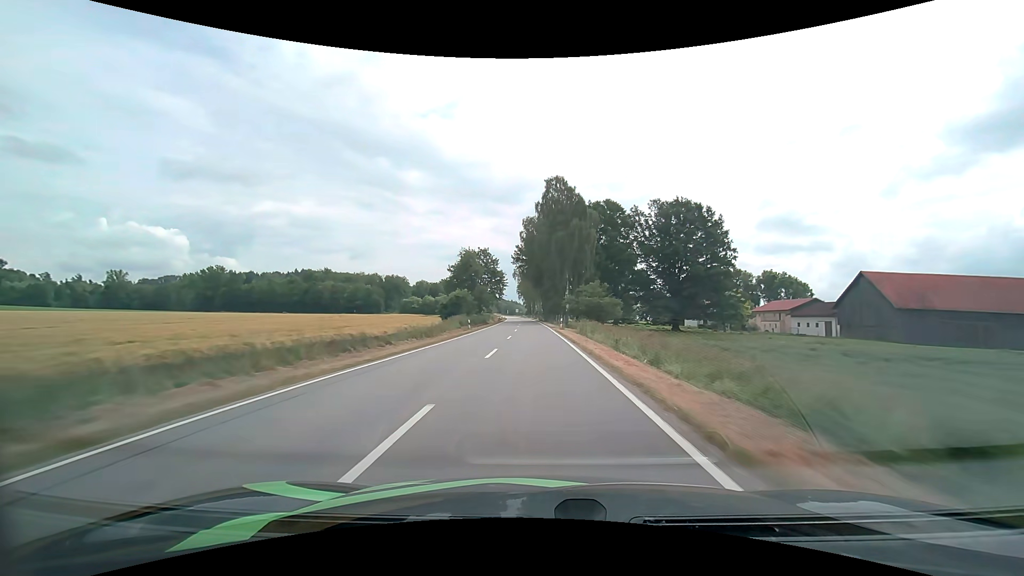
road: tertiary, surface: asphalt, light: Day
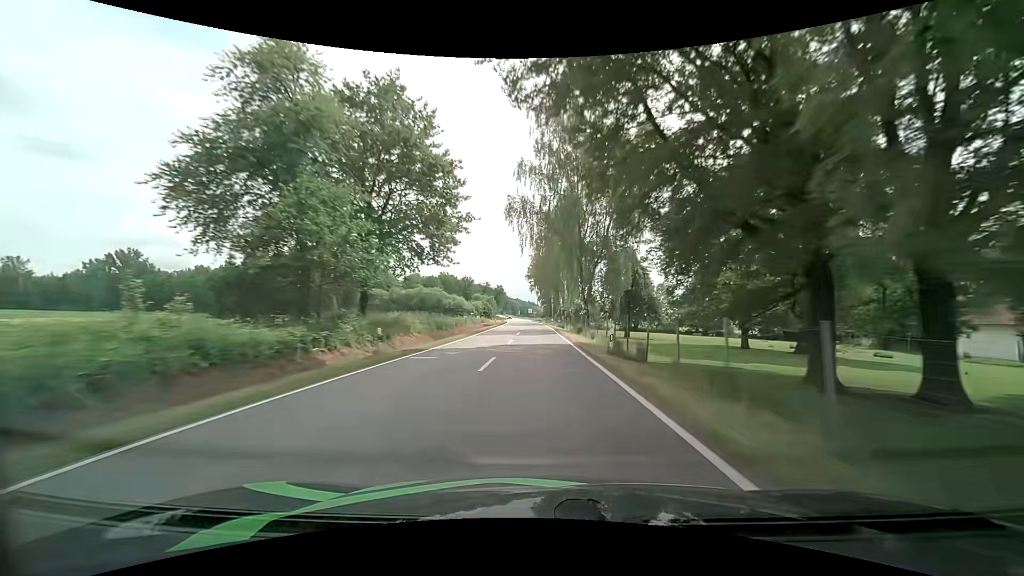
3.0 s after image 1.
(-1.5, +78.3) m; -3°
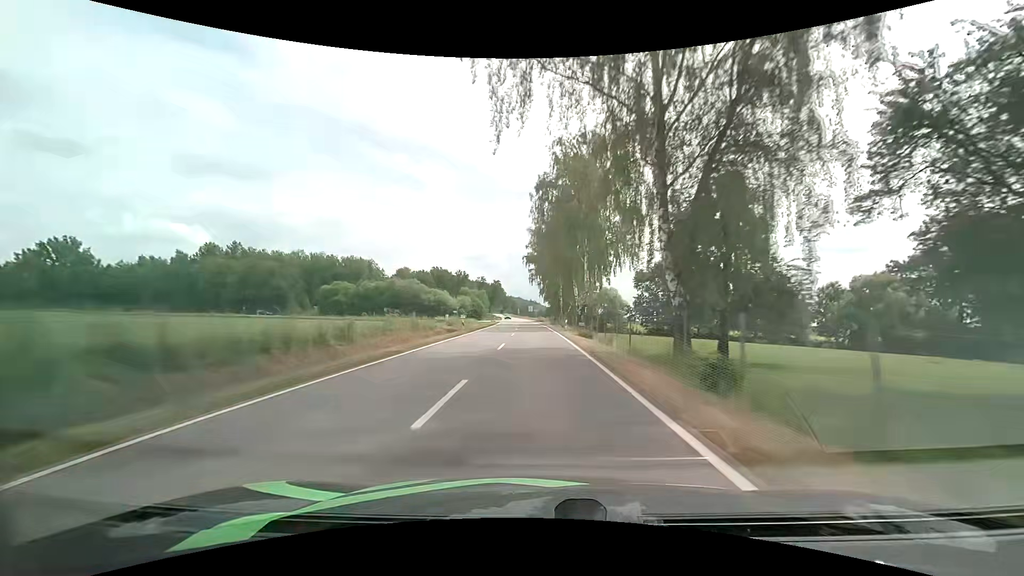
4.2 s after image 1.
(+0.2, +30.7) m; 0°
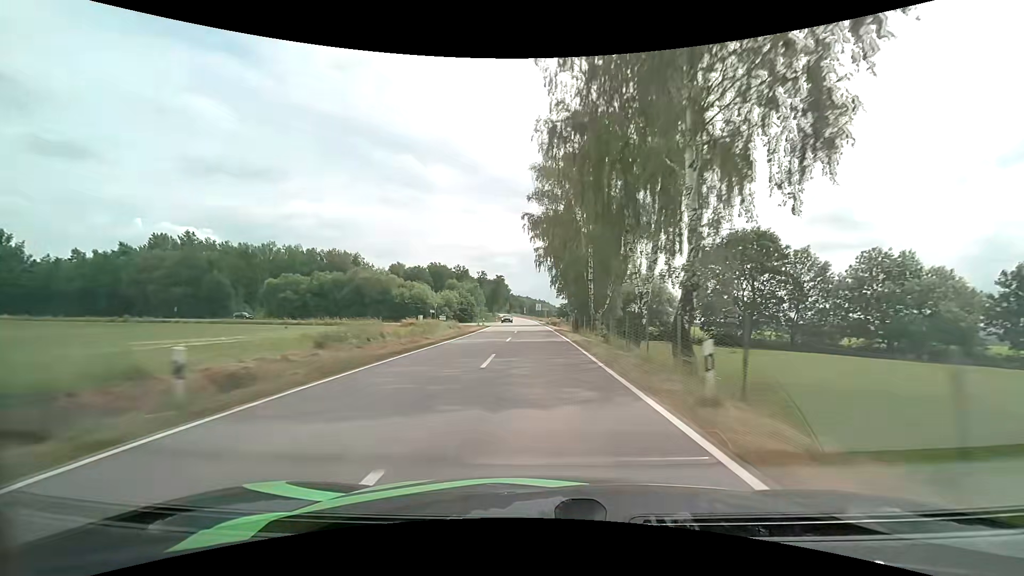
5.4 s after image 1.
(-0.3, +30.6) m; -1°
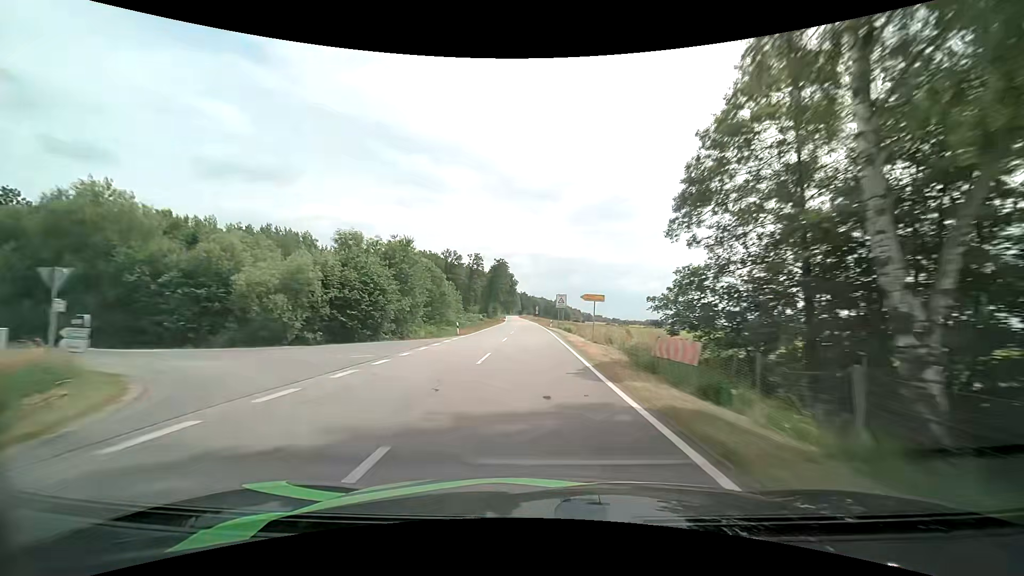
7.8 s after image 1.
(-1.0, +60.9) m; -2°
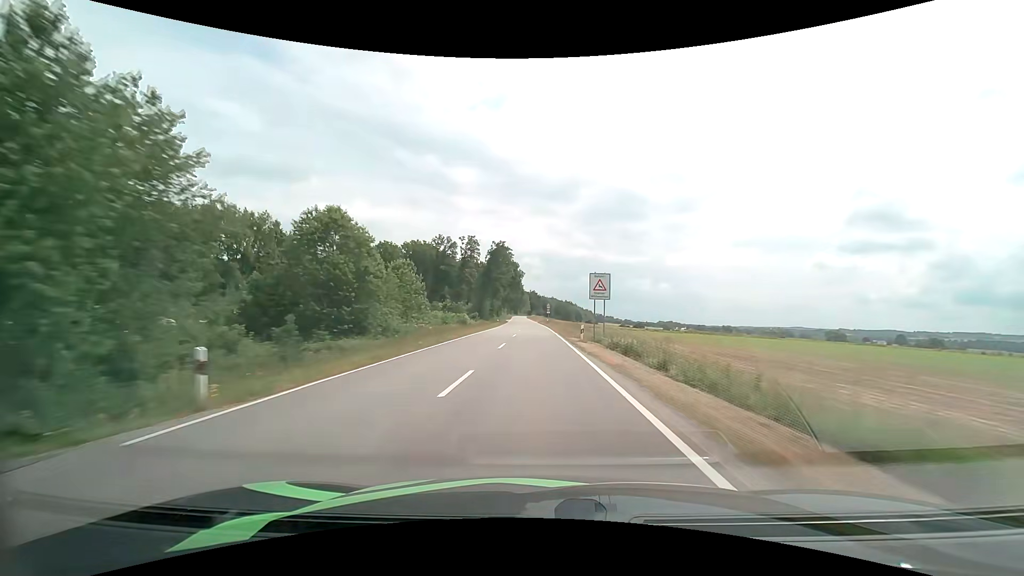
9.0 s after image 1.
(-0.4, +30.6) m; -1°
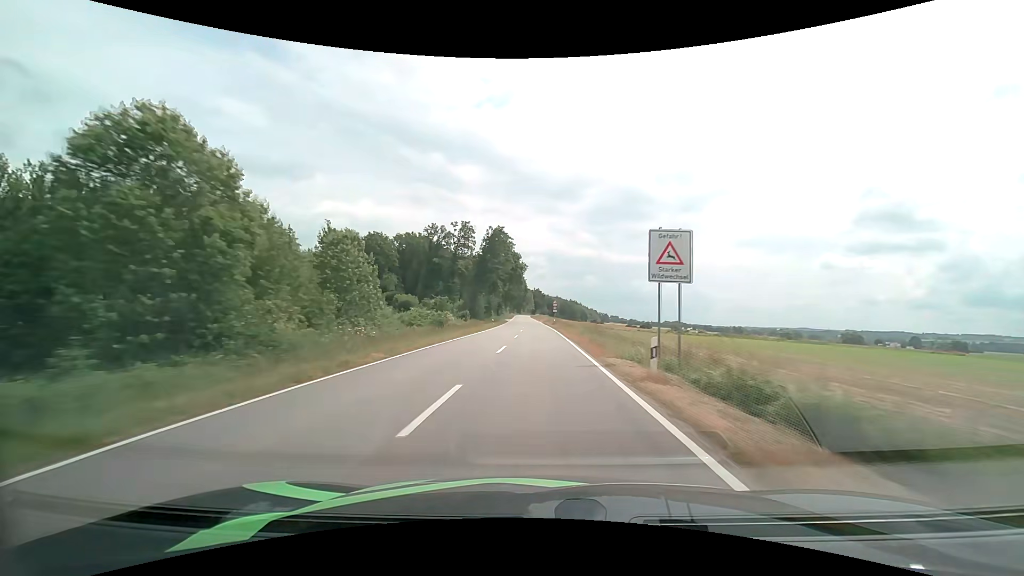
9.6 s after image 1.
(-0.1, +15.3) m; 0°
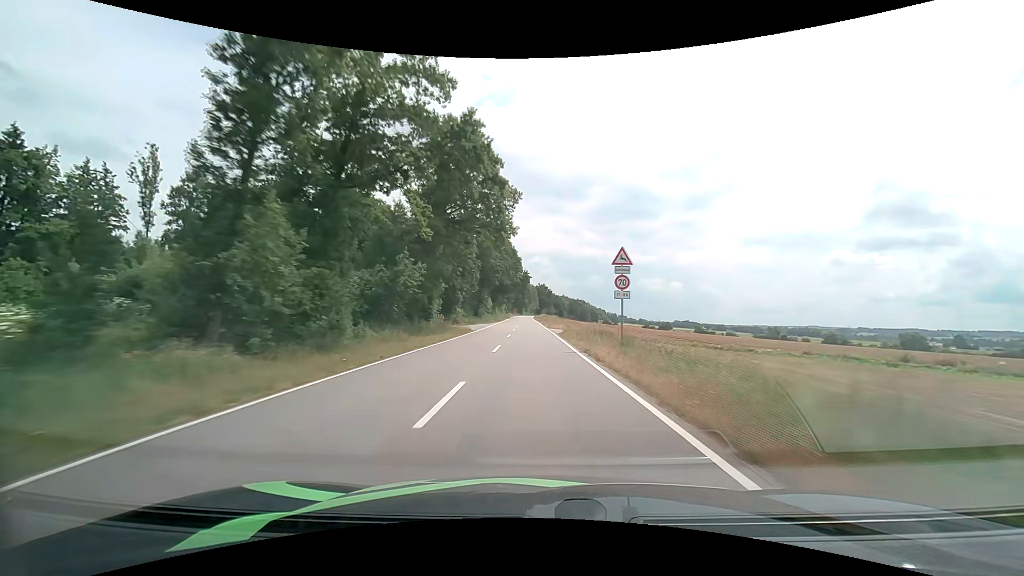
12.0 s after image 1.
(-0.5, +61.7) m; -1°
(0, +10) (0, +20) (0, +30) (0, +40) (-1, +50) (-1, +60) (-1, +70) (-1, +80) (-2, +90) (-2, +100) m
